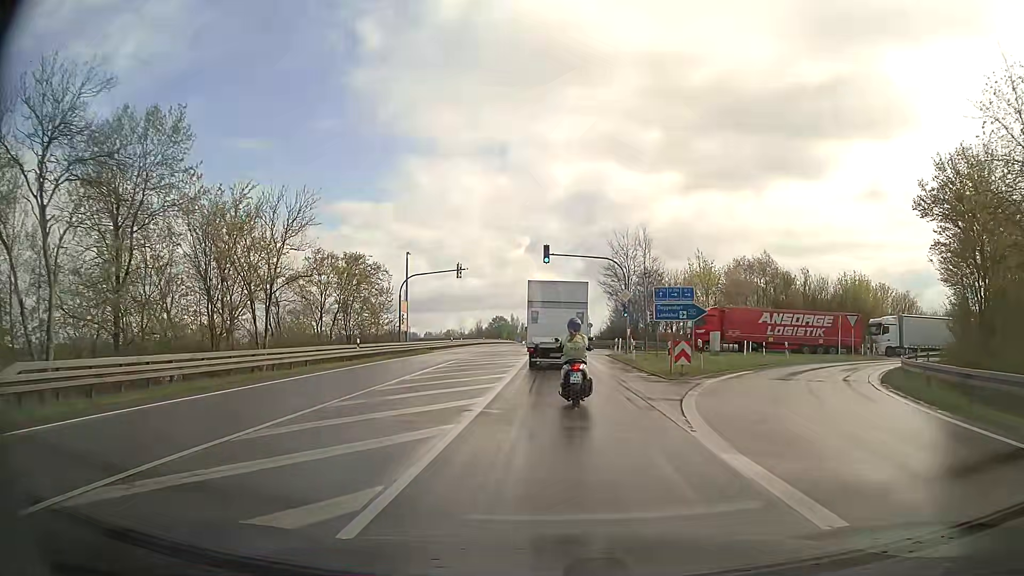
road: secondary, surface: asphalt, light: Day
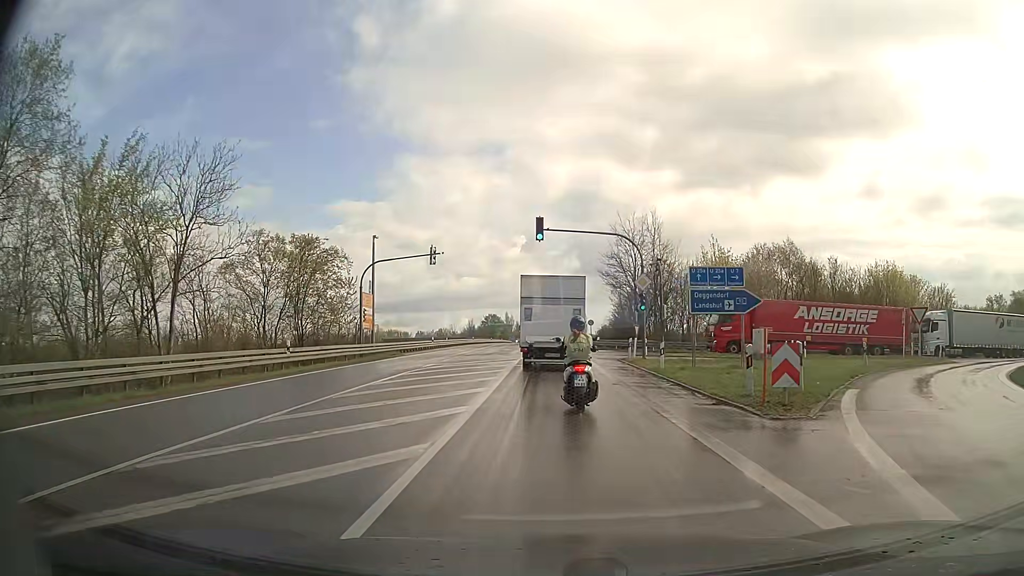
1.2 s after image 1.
(0.0, +9.9) m; 0°
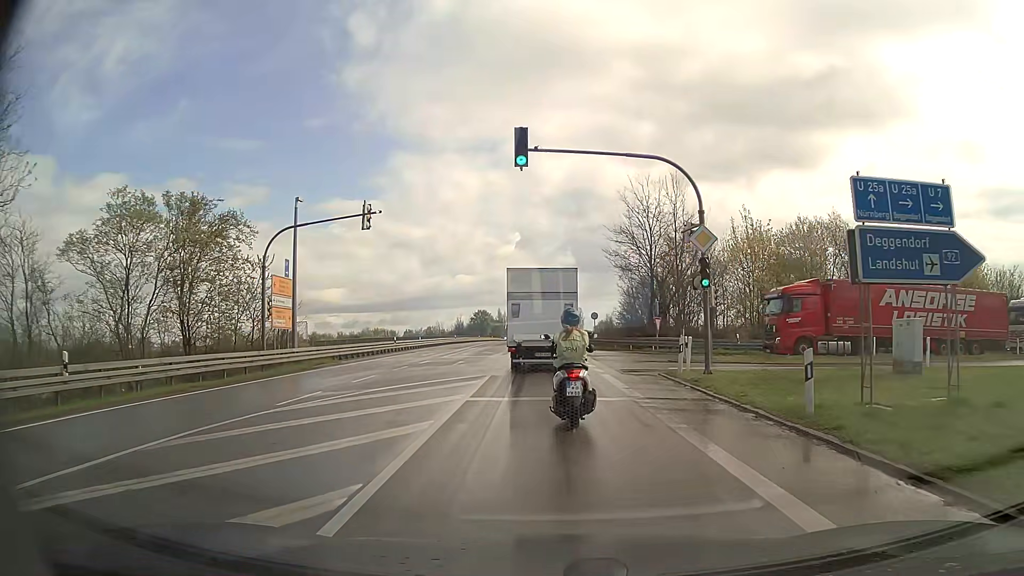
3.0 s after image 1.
(0.0, +14.3) m; 0°
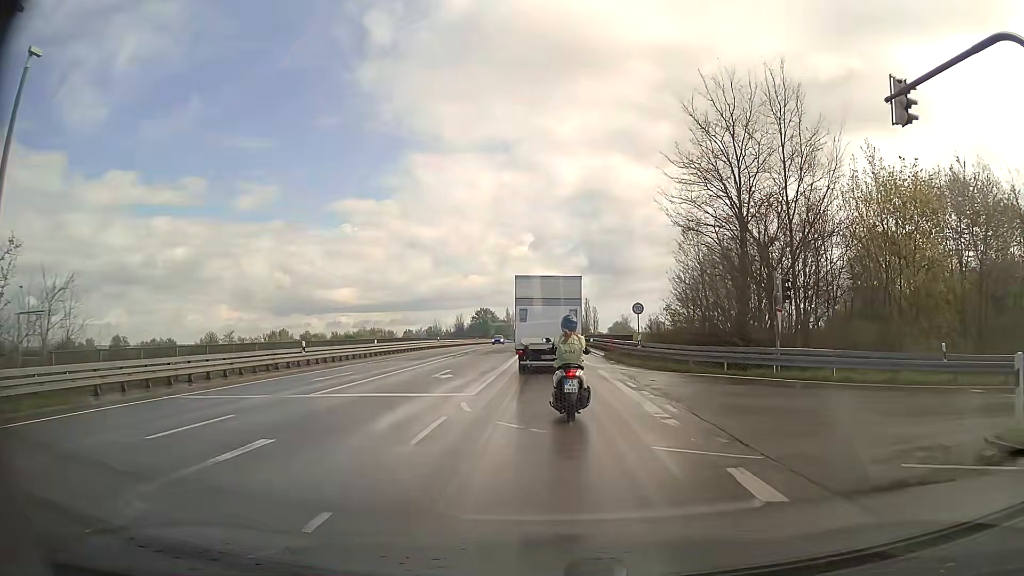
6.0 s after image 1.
(-0.2, +22.3) m; -1°
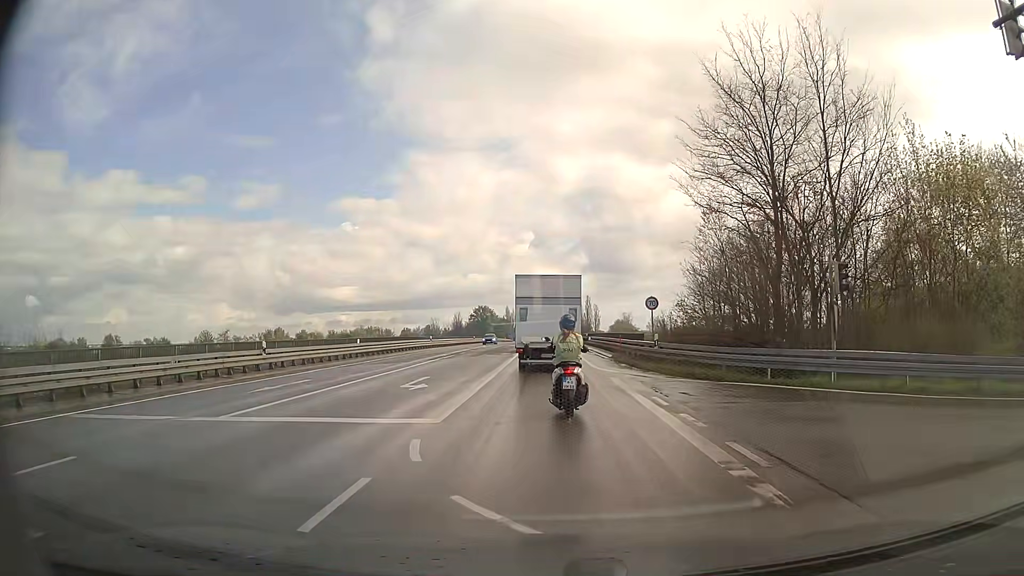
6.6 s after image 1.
(0.0, +4.7) m; 0°
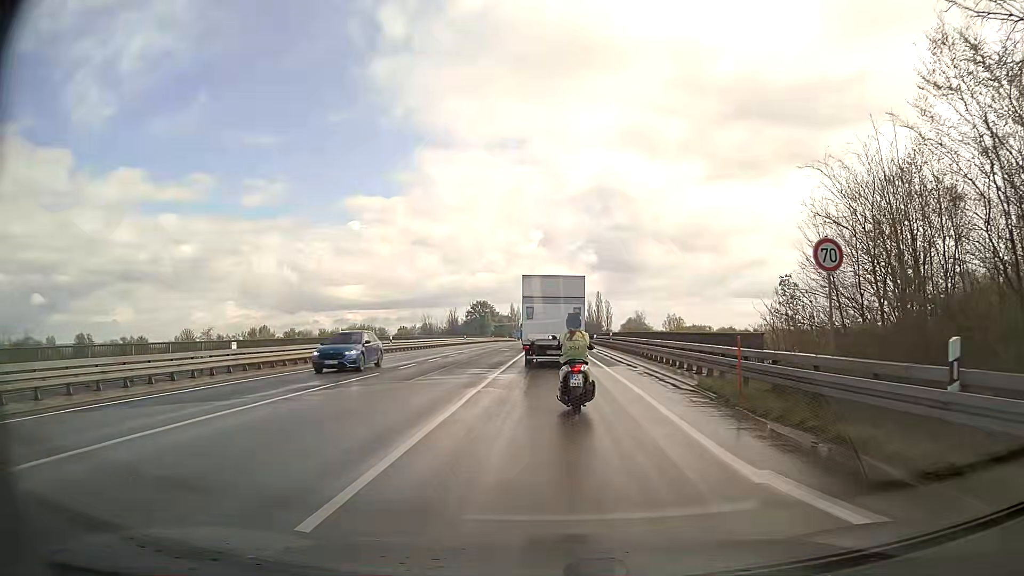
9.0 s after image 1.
(-0.1, +19.4) m; -1°
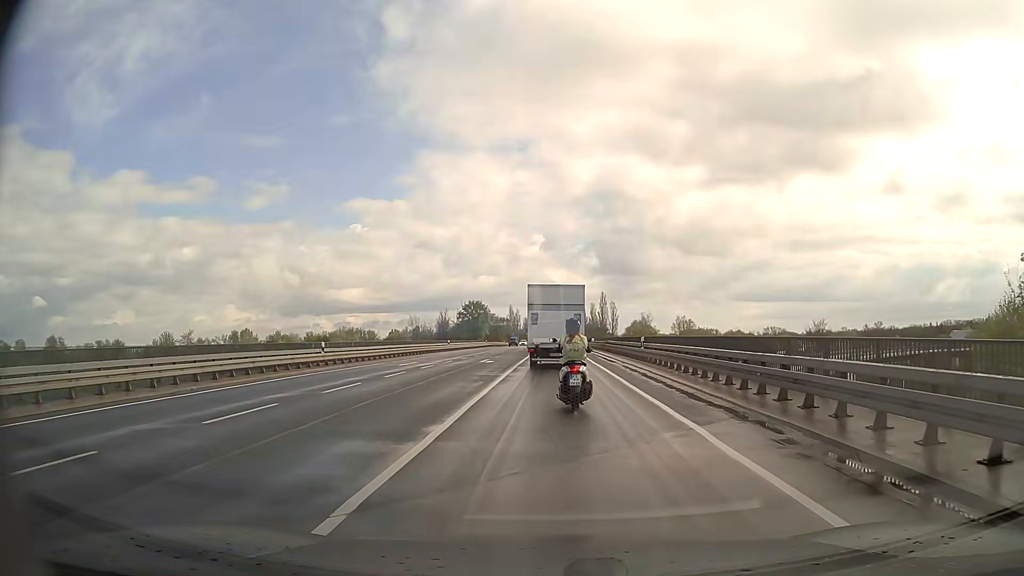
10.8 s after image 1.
(-0.1, +14.9) m; 0°
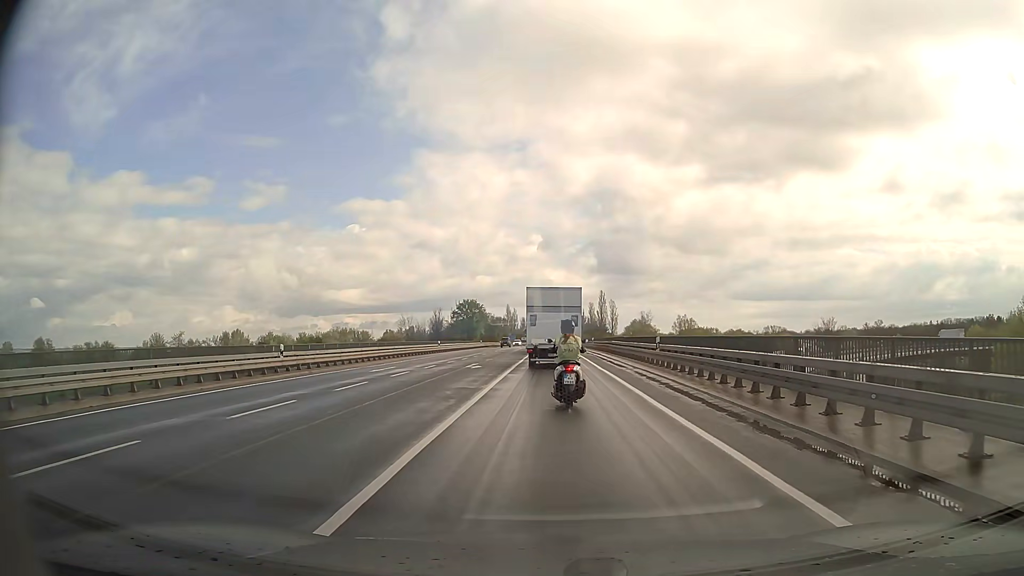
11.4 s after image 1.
(0.0, +5.1) m; 0°
(0, +10) (0, +20) (0, +30) (0, +40) (0, +50) (0, +60) (0, +70) (0, +80) (0, +90) (0, +100) m
